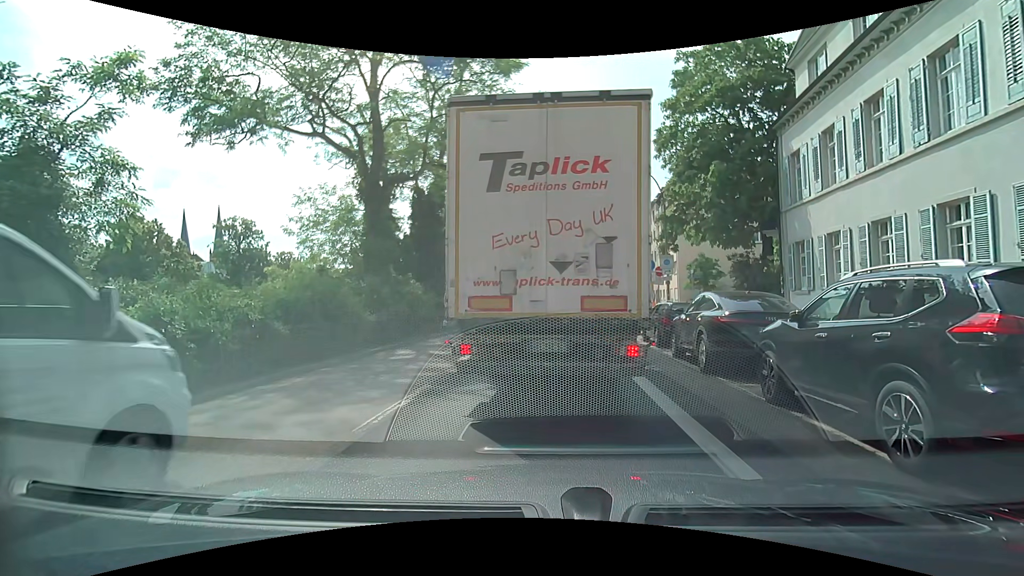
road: primary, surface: asphalt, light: Day
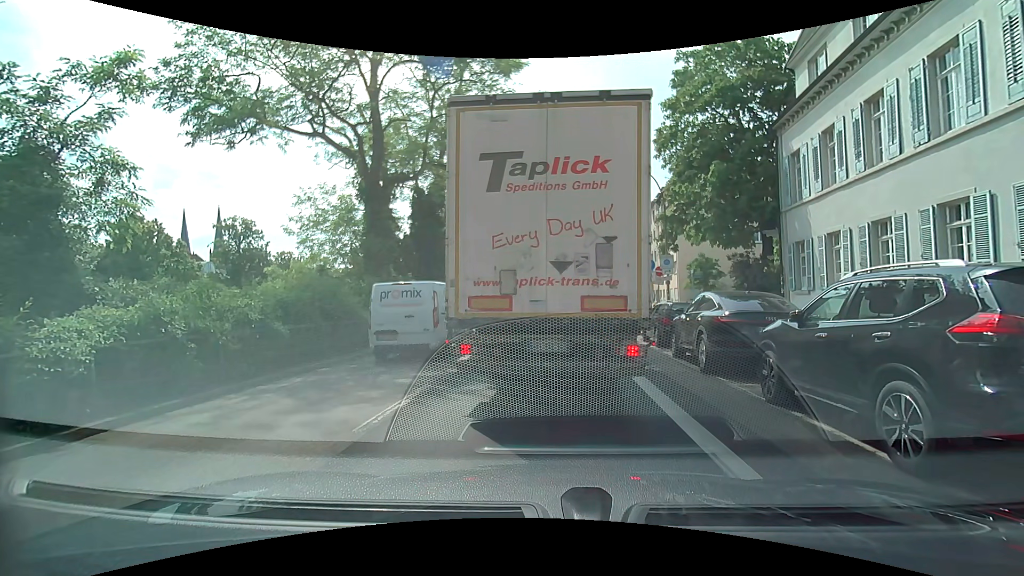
(0.0, 0.0) m; 0°
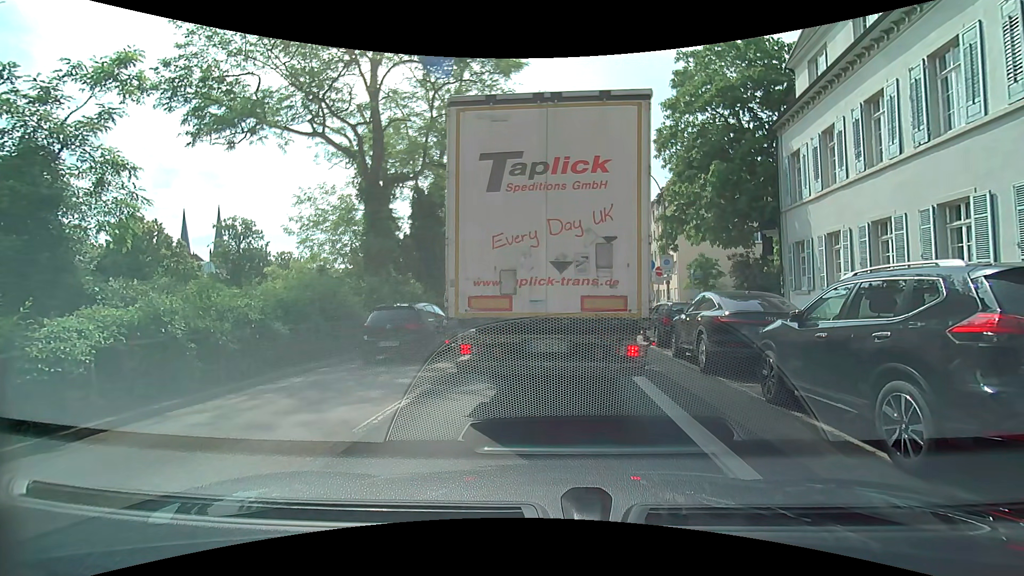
(0.0, 0.0) m; 0°
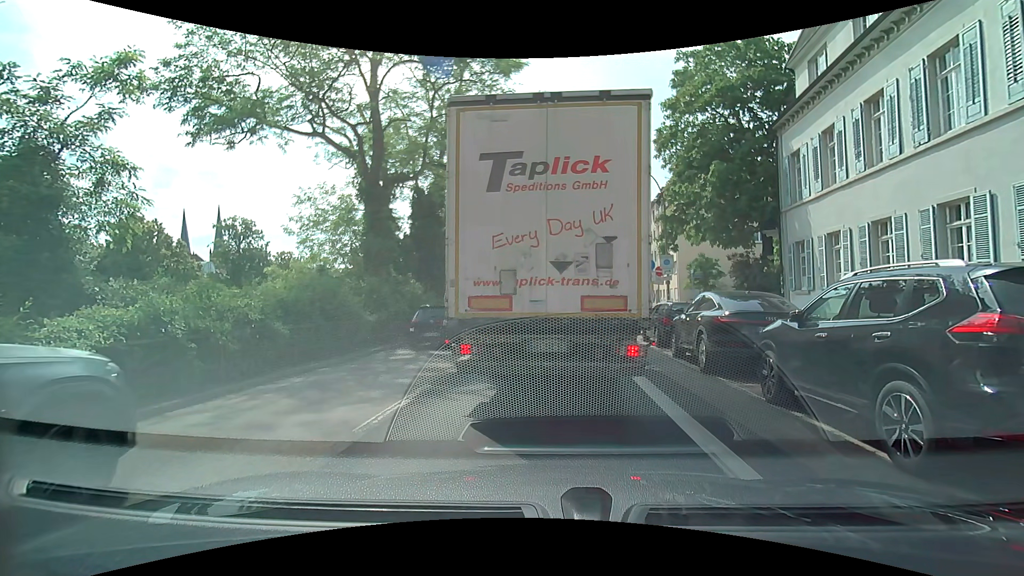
(0.0, 0.0) m; 0°
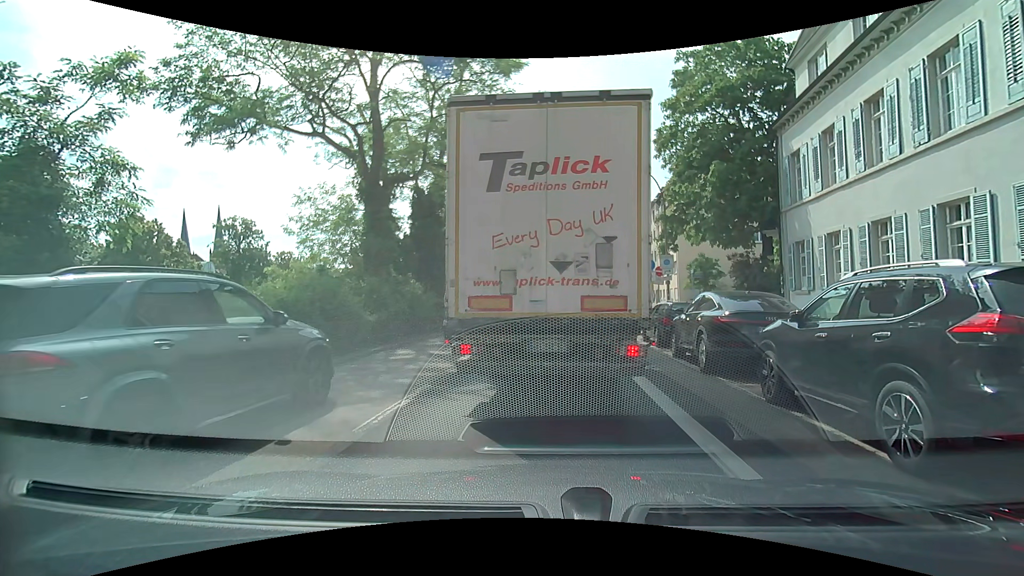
(0.0, 0.0) m; 0°
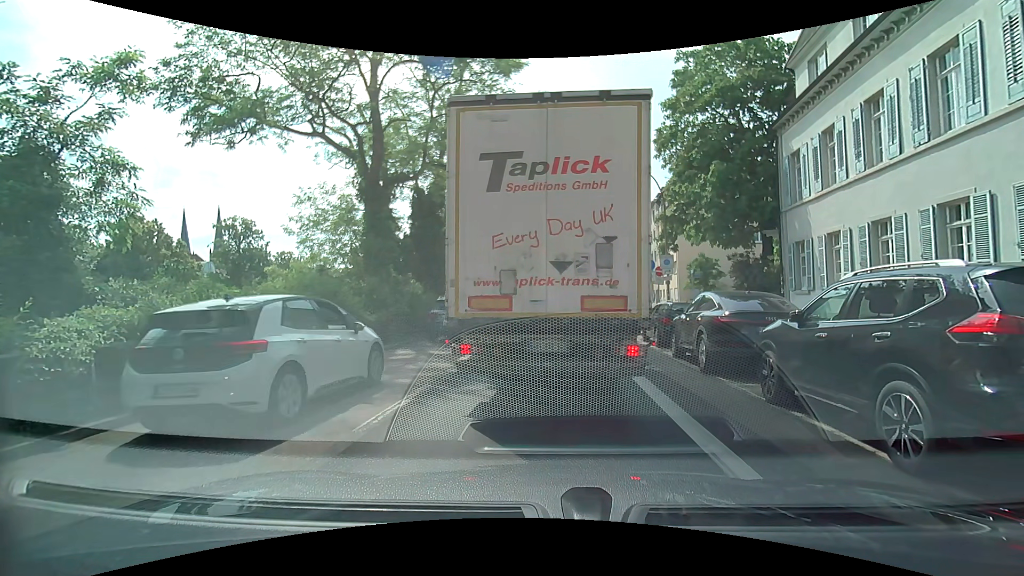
(0.0, 0.0) m; 0°
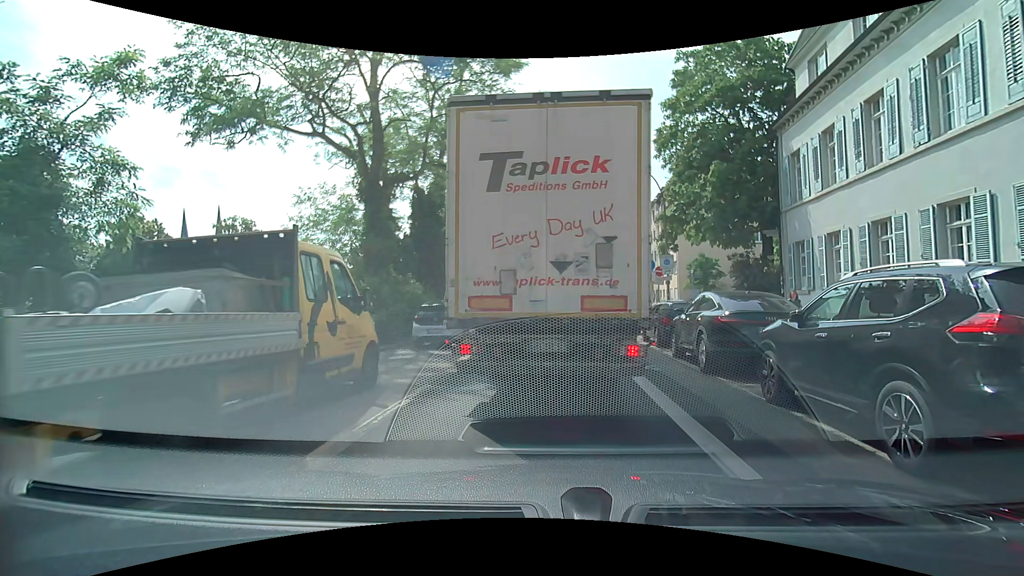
(0.0, 0.0) m; 0°
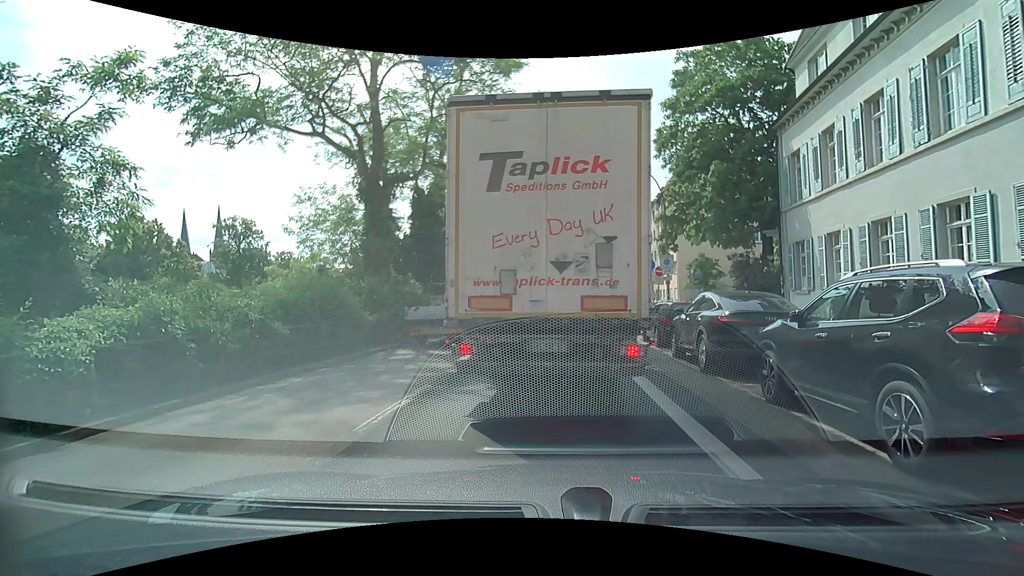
(0.0, 0.0) m; 0°
